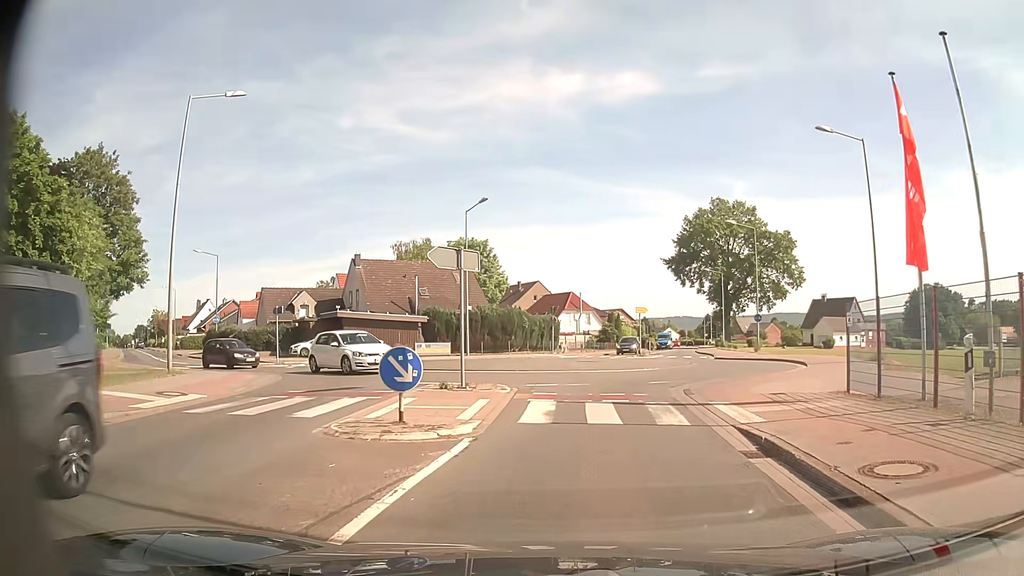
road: secondary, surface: asphalt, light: Day
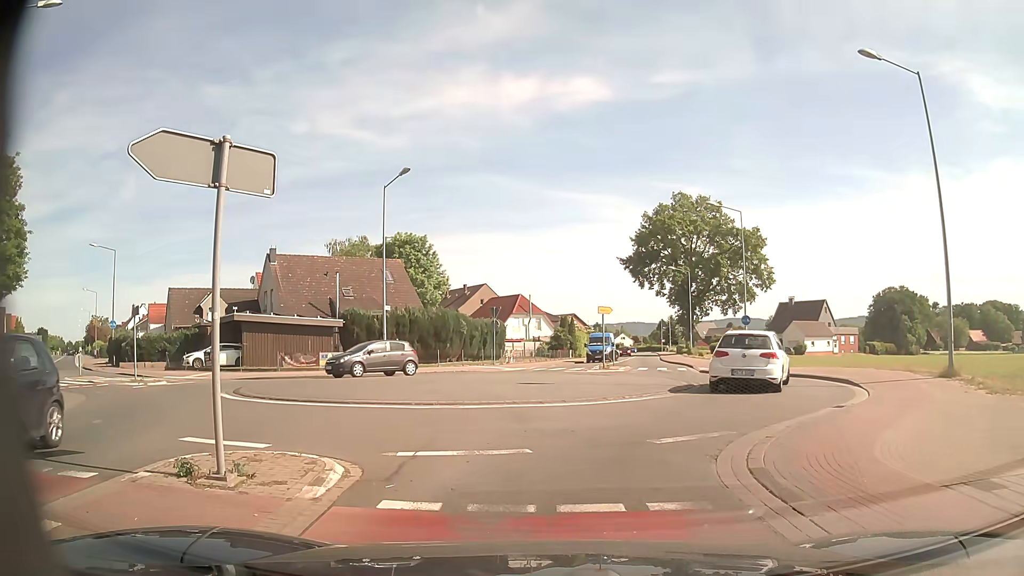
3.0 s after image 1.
(+0.5, +8.8) m; +4°
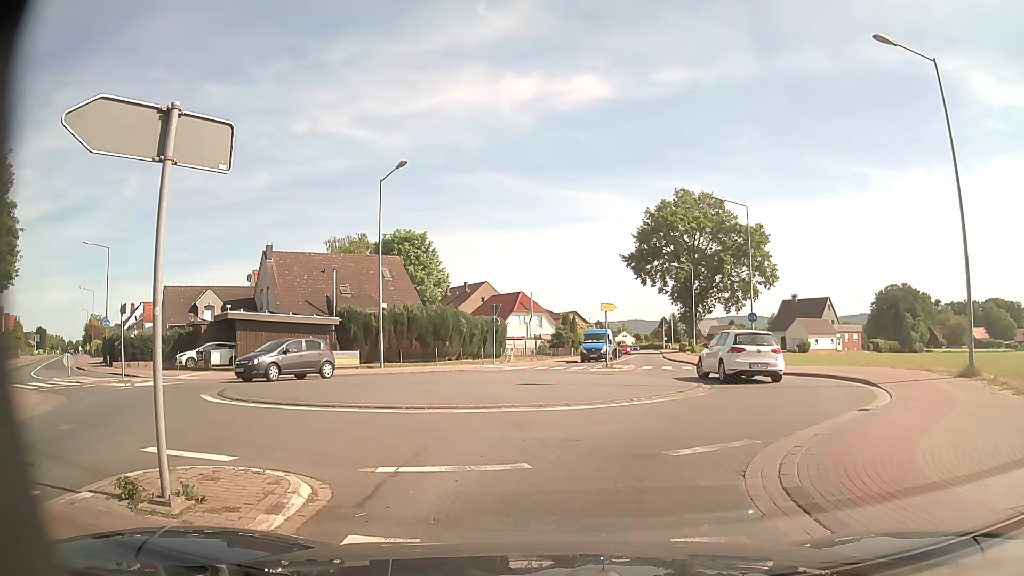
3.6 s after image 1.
(0.0, +1.0) m; +2°
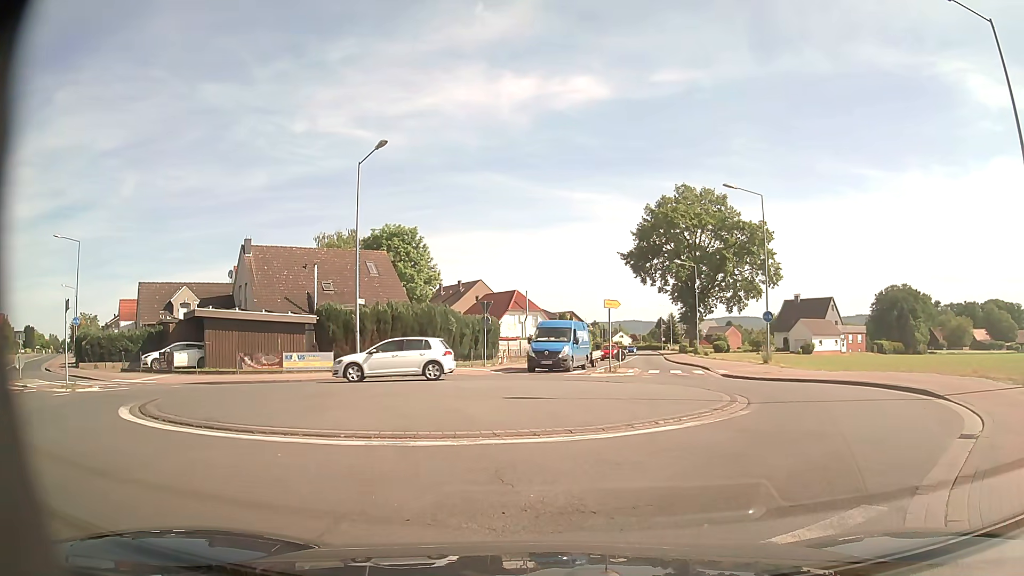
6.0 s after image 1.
(-0.1, +3.5) m; -1°
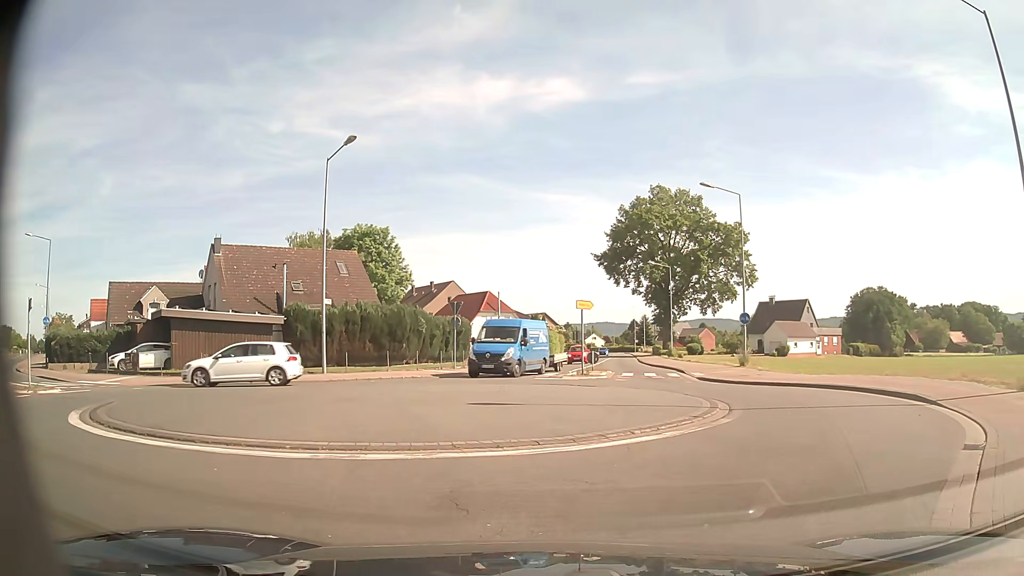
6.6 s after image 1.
(0.0, +0.9) m; 0°
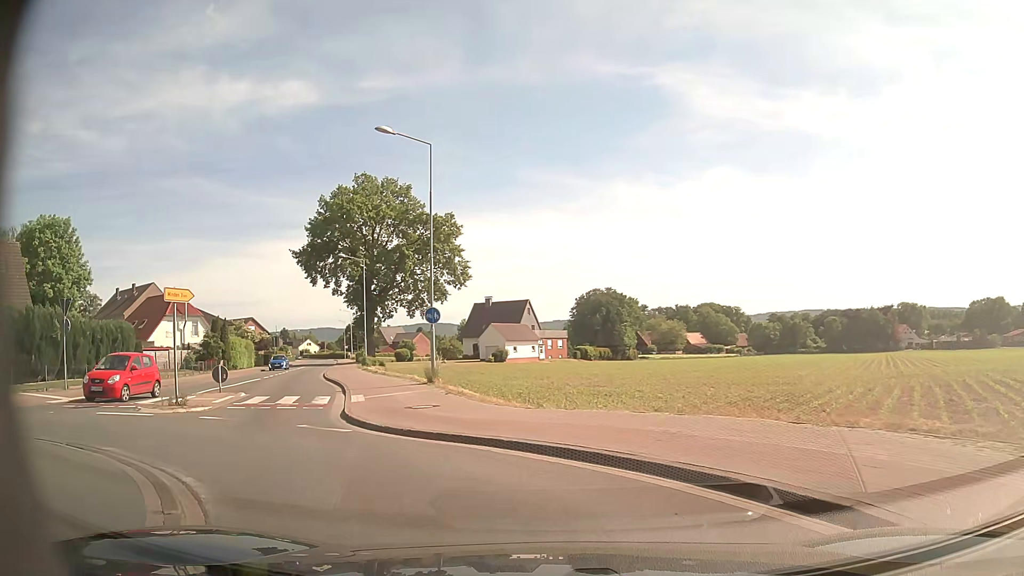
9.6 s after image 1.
(+3.6, +10.0) m; +25°
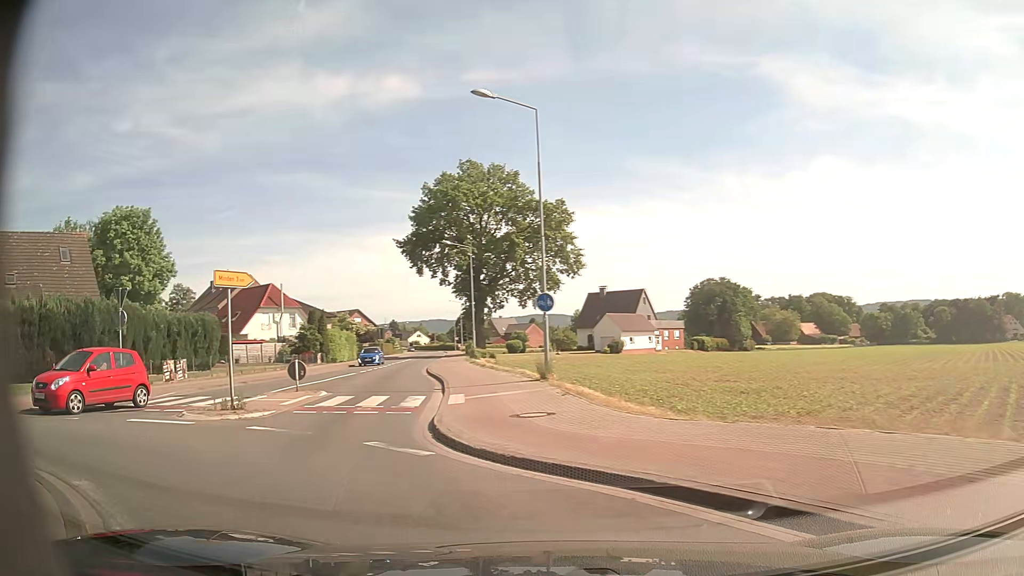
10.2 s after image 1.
(-0.2, +3.2) m; -9°
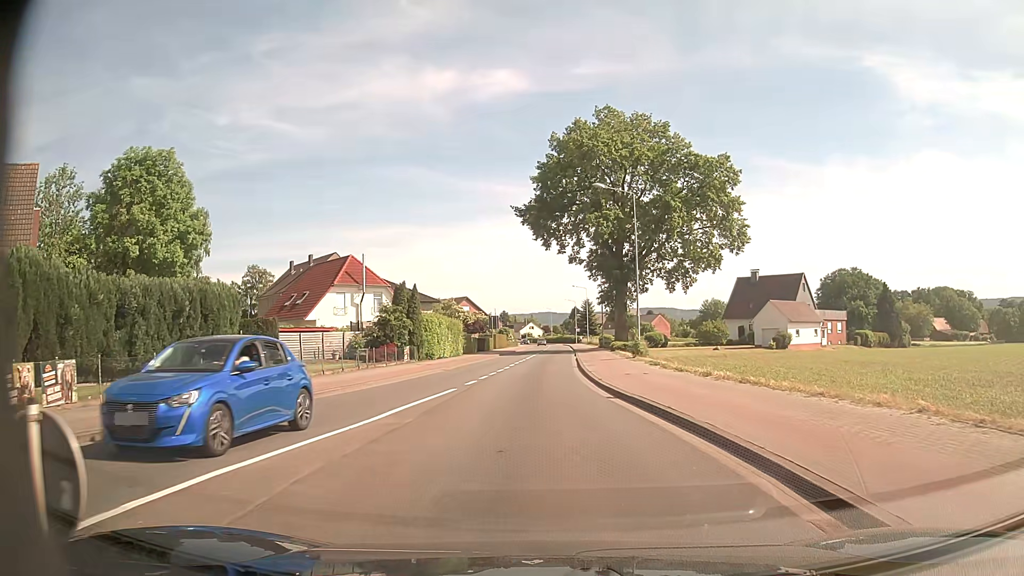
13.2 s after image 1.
(-4.8, +17.6) m; -9°
(0, +10) (-1, +20) (-1, +30) (0, +40) (0, +50) (0, +60) (0, +70) (+1, +80) (+1, +90) (+1, +100) m
